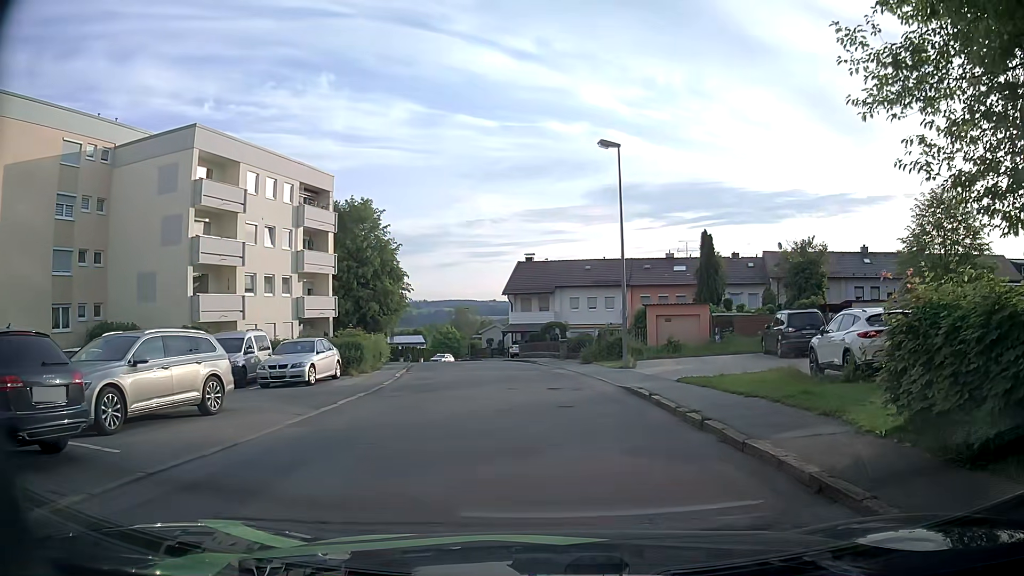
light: Day
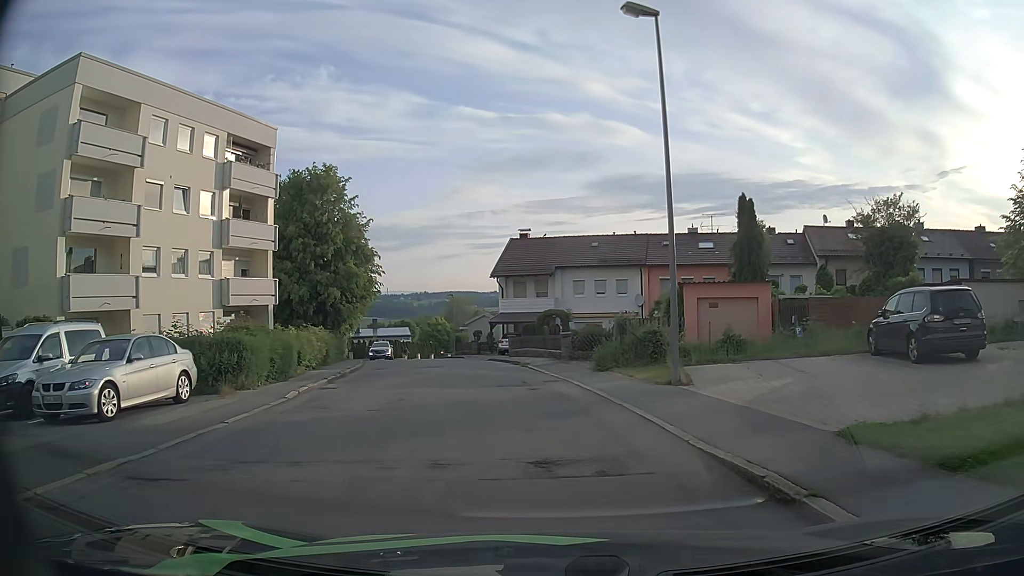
(+0.1, +10.3) m; +1°
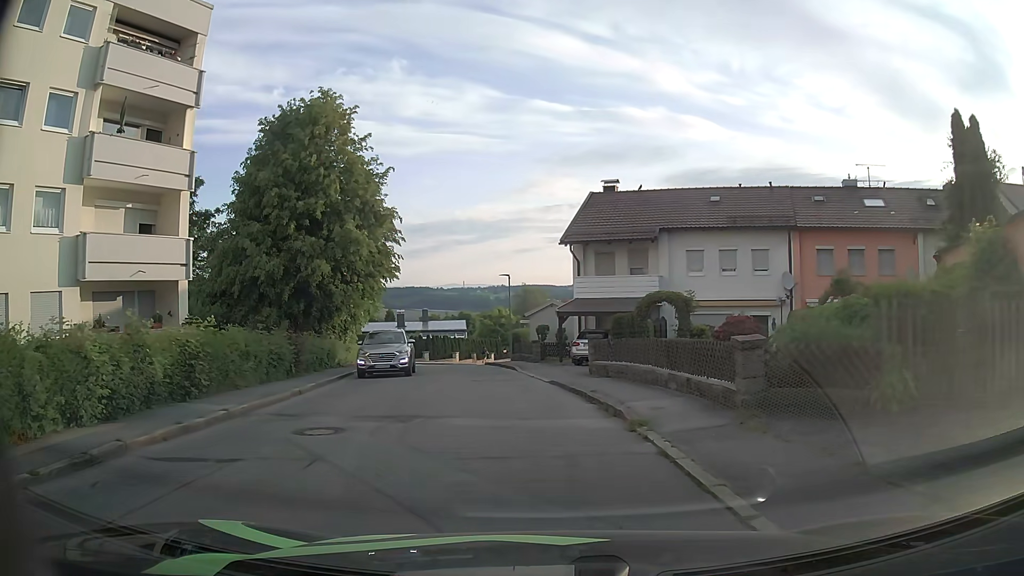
(-1.2, +15.8) m; -8°
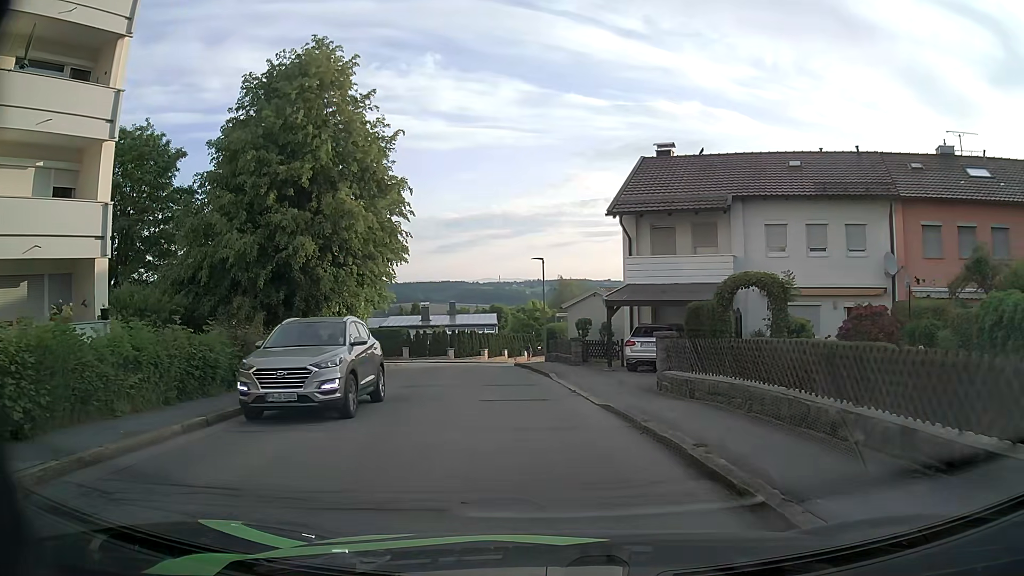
(-0.1, +6.4) m; -2°
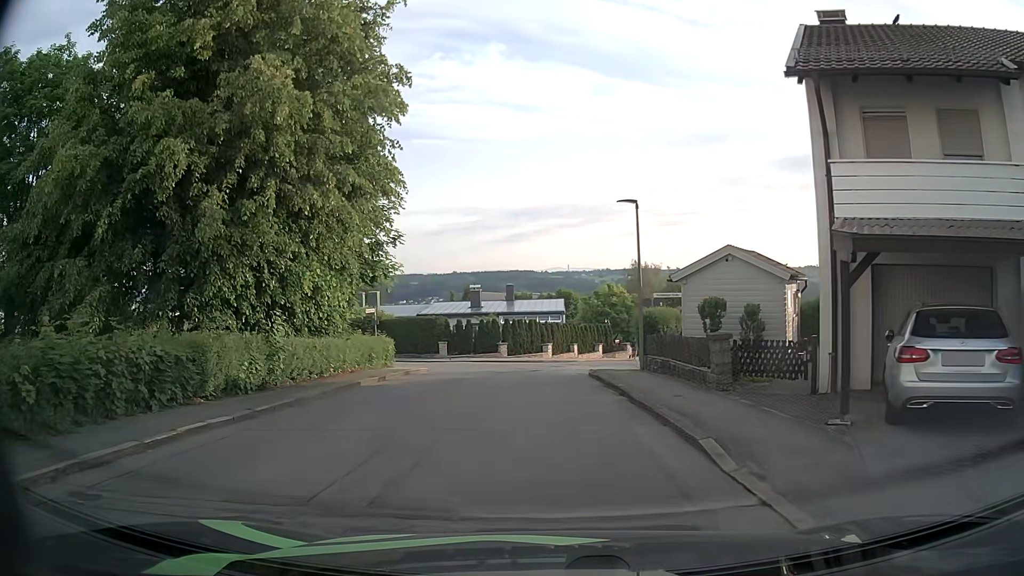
(-0.7, +12.7) m; -6°
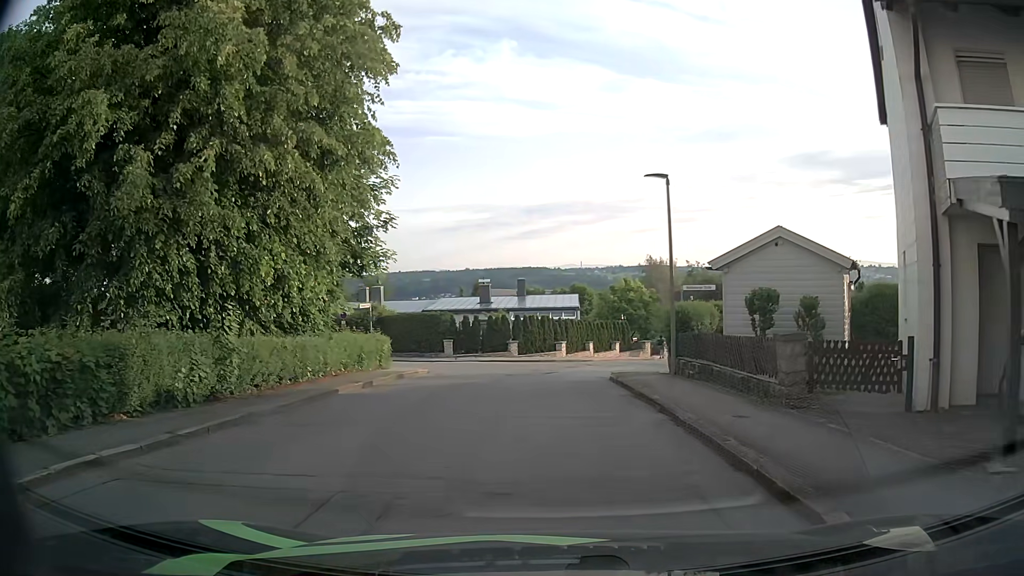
(0.0, +3.0) m; 0°
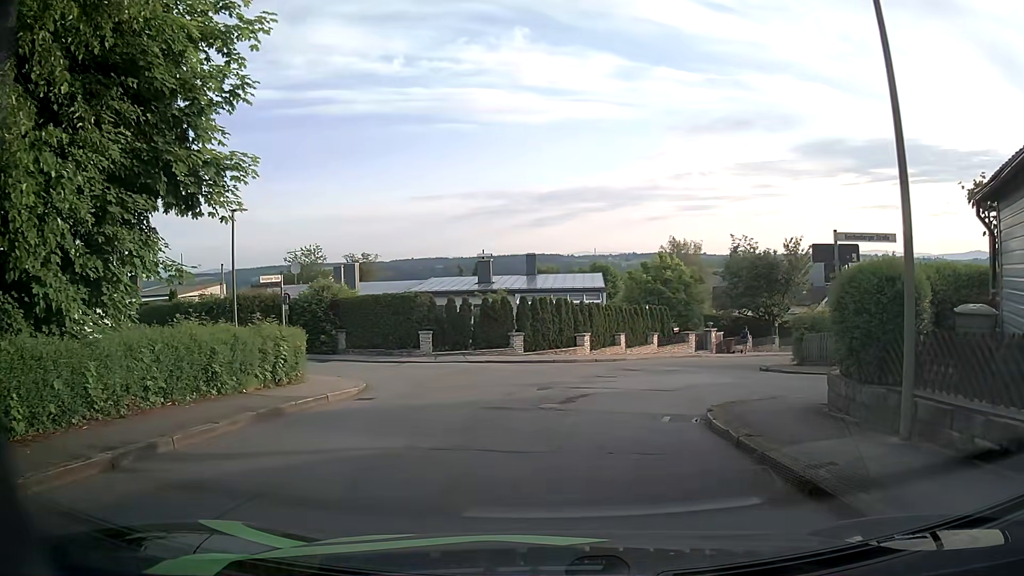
(-0.3, +10.6) m; -2°
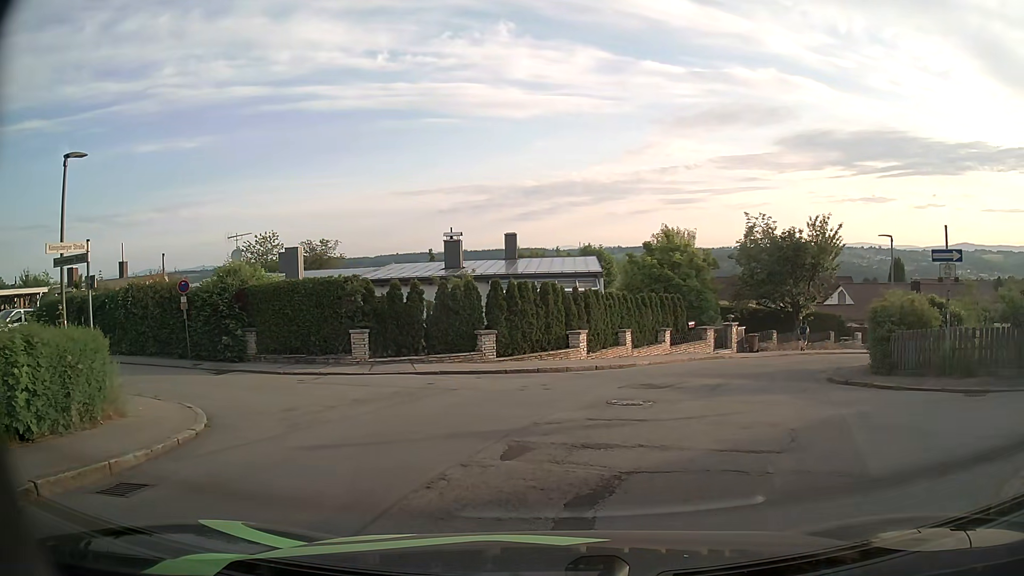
(0.0, +7.4) m; +2°
